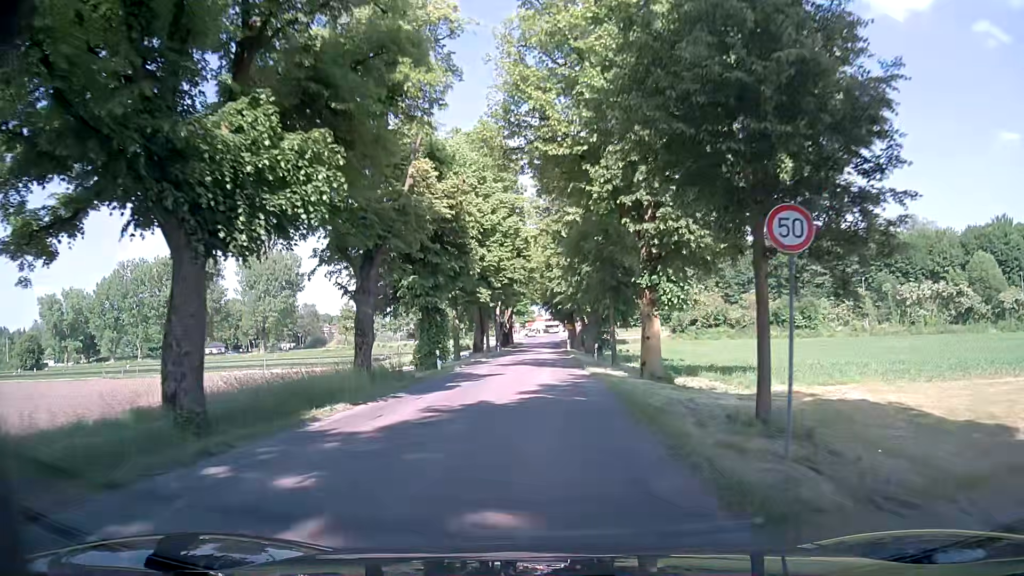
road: tertiary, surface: asphalt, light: Day
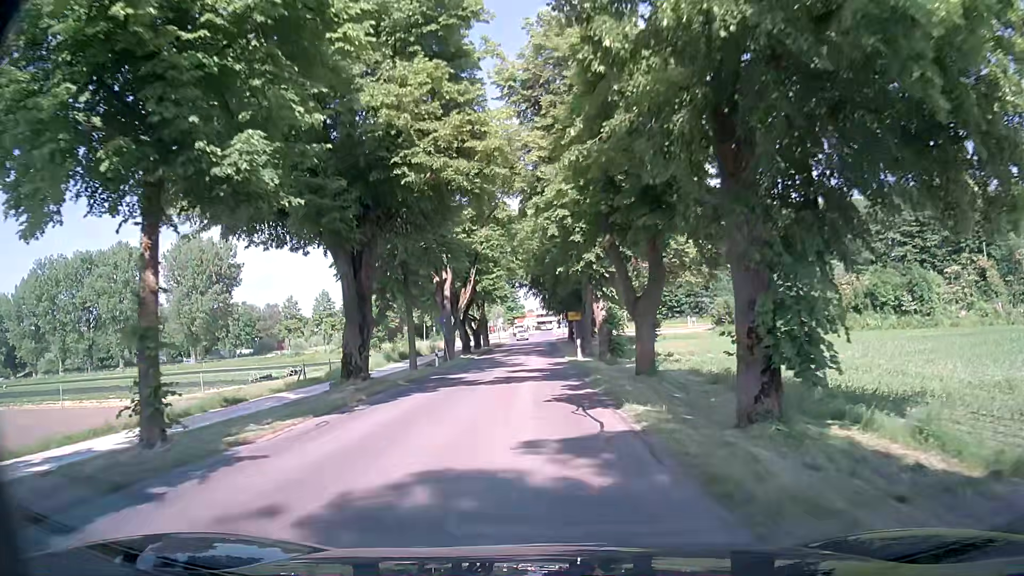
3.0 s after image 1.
(+0.9, +36.9) m; +2°
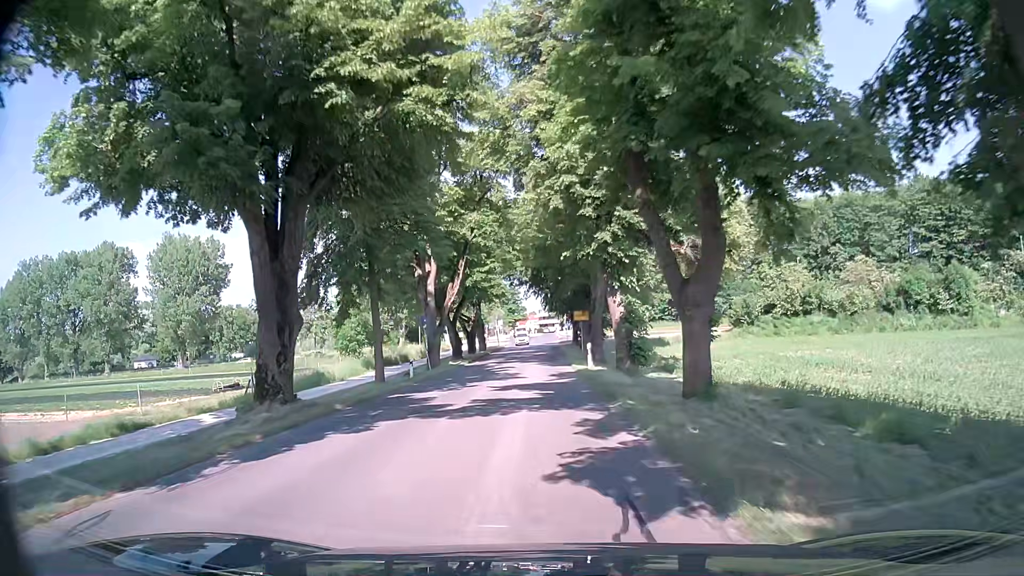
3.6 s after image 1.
(0.0, +7.3) m; 0°
